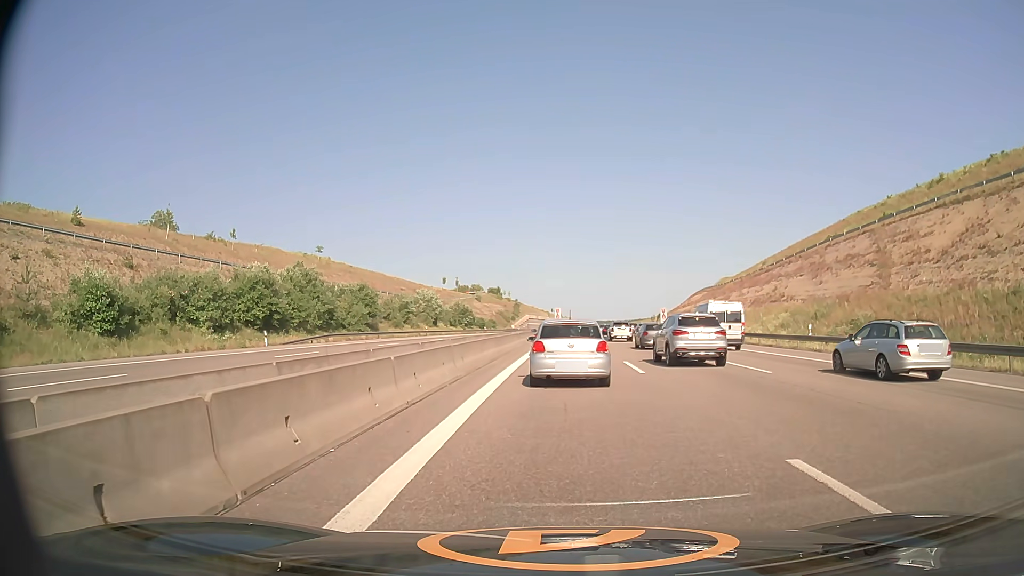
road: motorway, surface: asphalt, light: Day
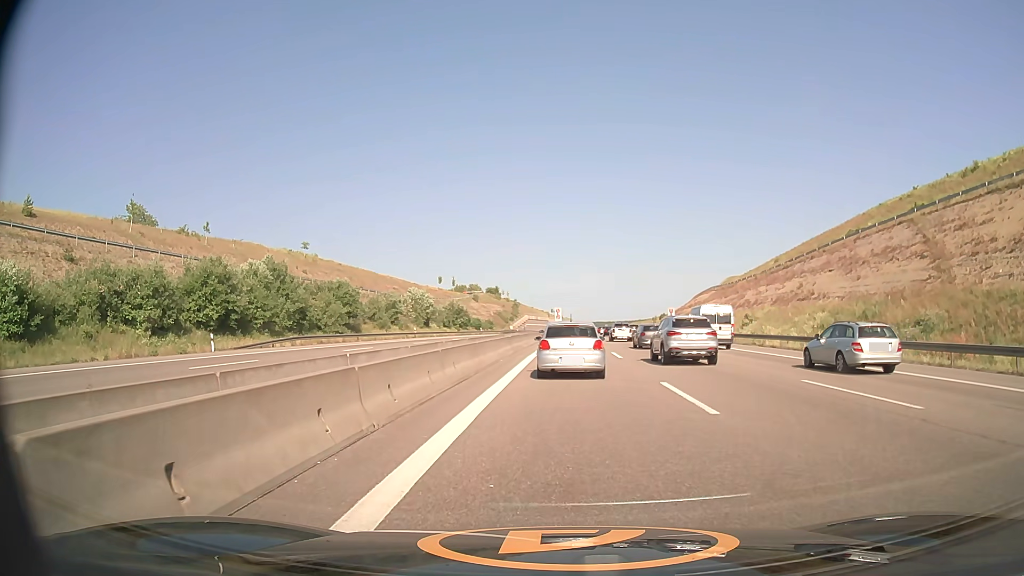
(0.0, +8.3) m; 0°
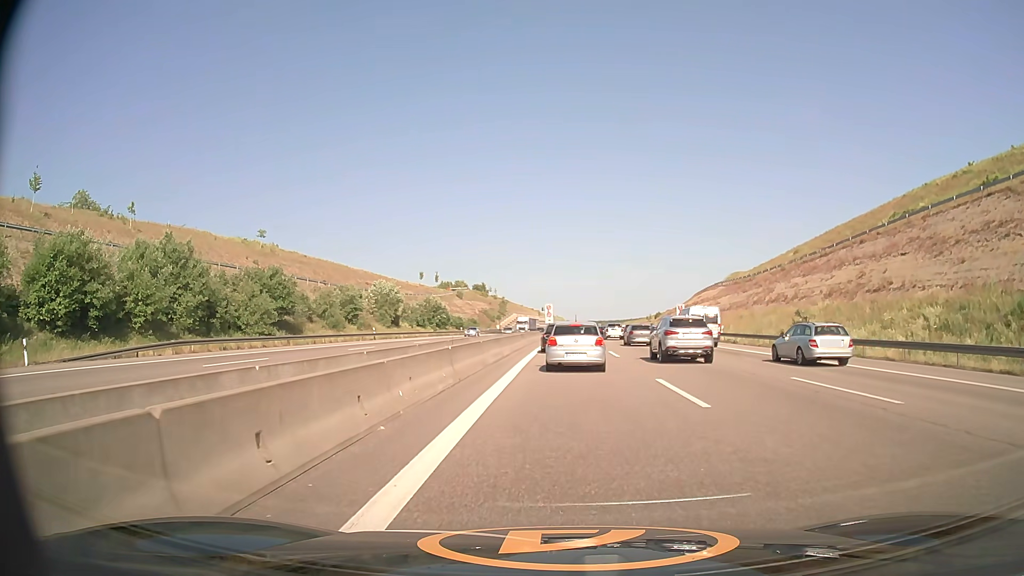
(+0.2, +16.8) m; +1°
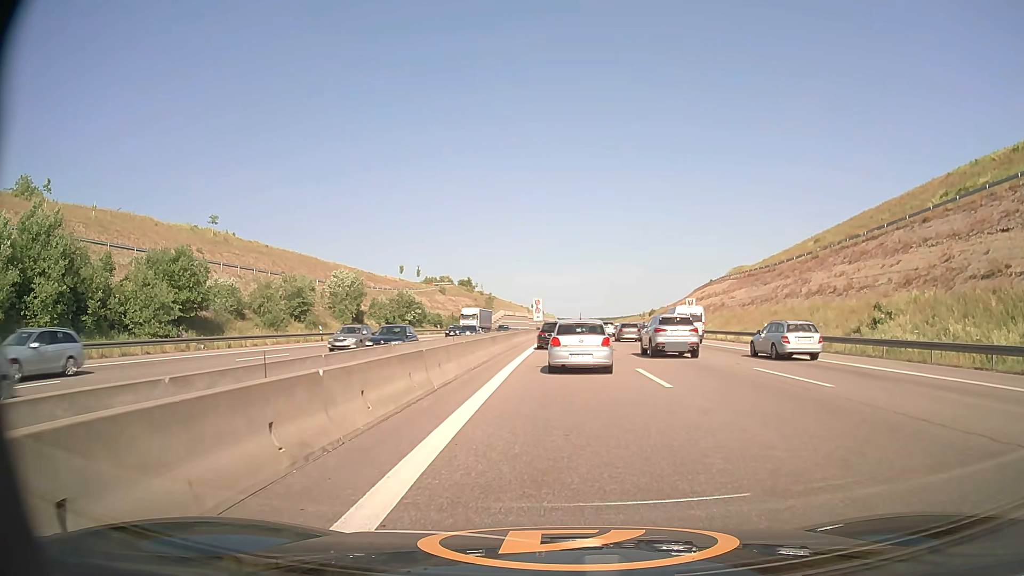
(+0.1, +14.5) m; +1°
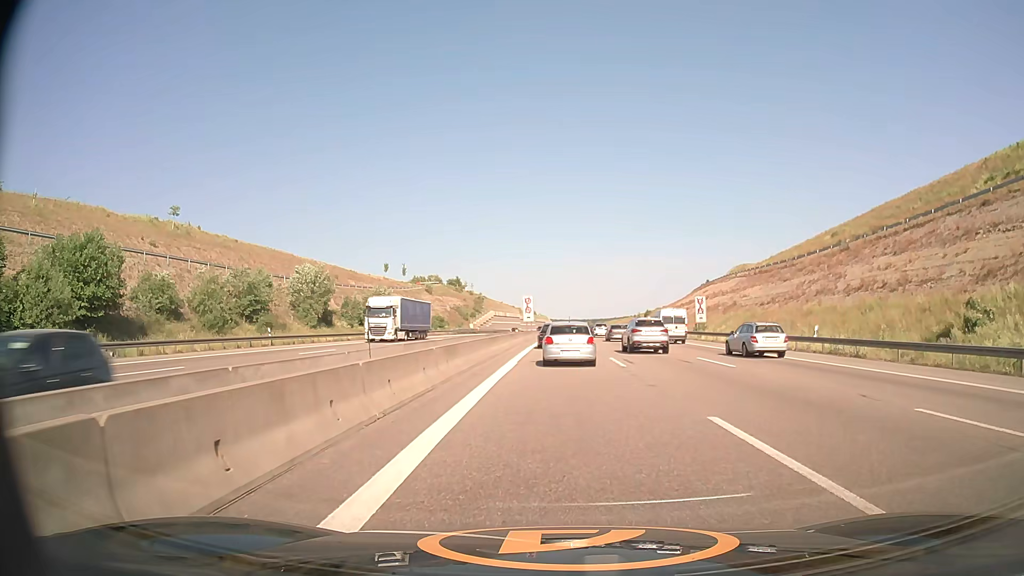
(+0.1, +9.9) m; +1°
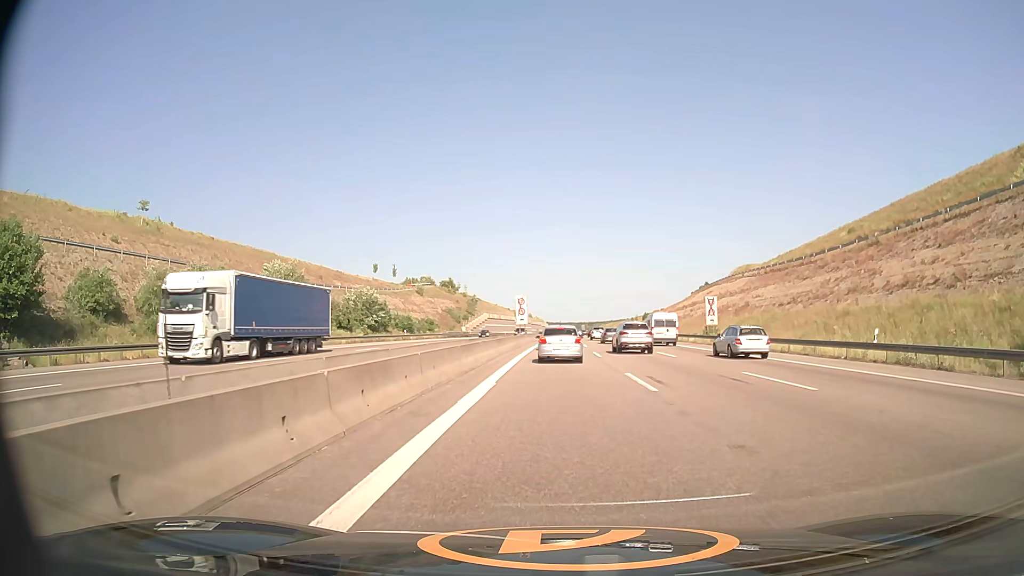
(0.0, +7.4) m; +1°
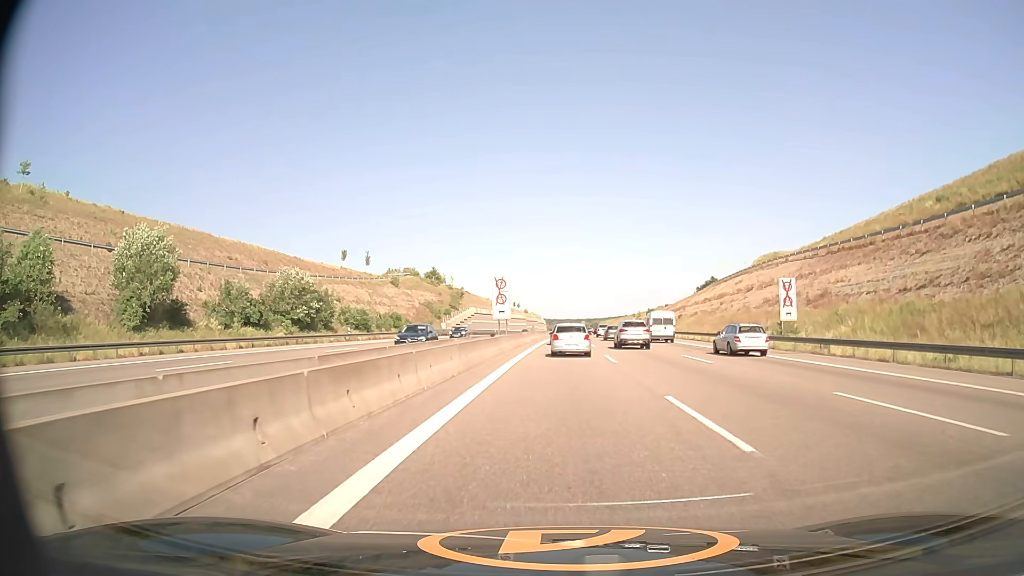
(0.0, +24.8) m; 0°
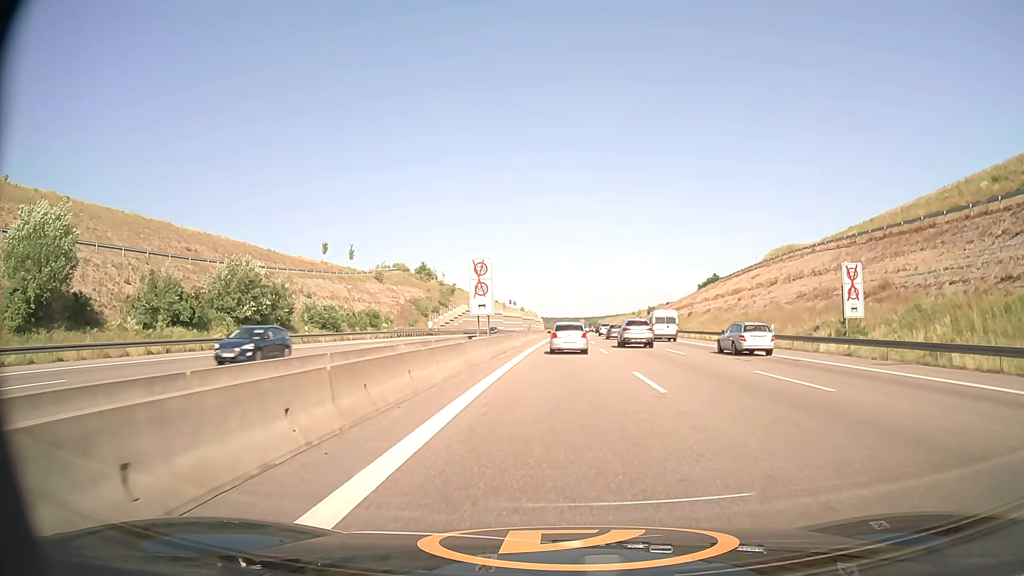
(0.0, +11.4) m; 0°
(0, +10) (0, +20) (0, +30) (0, +40) (+1, +50) (+1, +60) (+1, +70) (+2, +80) (+2, +90) (+3, +100) m
